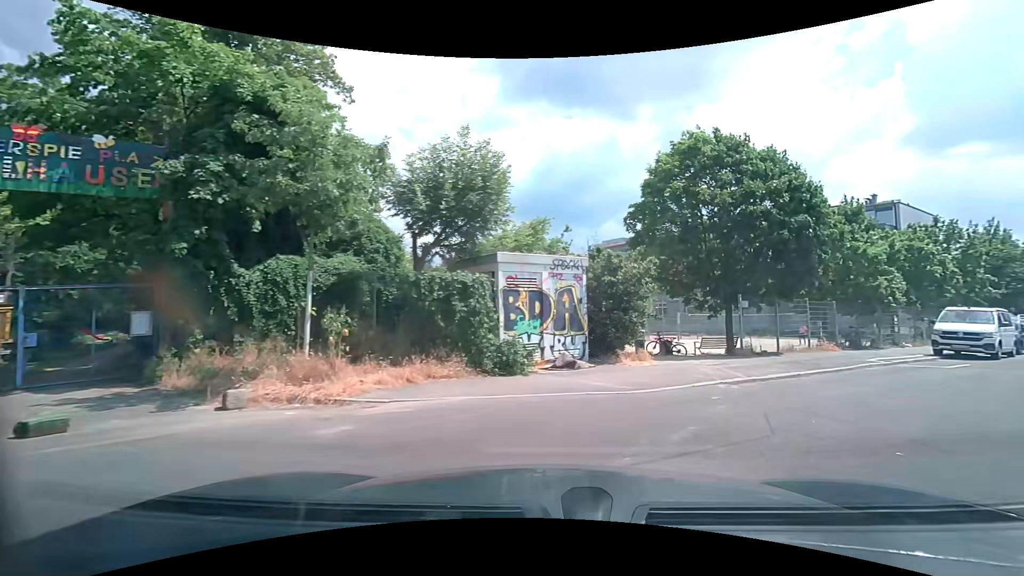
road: residential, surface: asphalt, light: Day
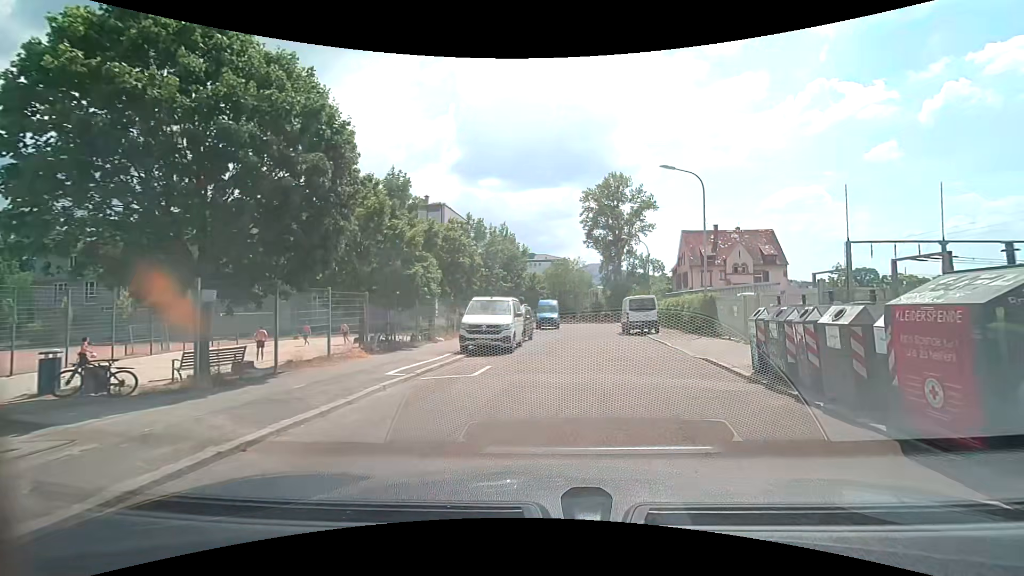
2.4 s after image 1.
(+3.8, +7.6) m; +44°
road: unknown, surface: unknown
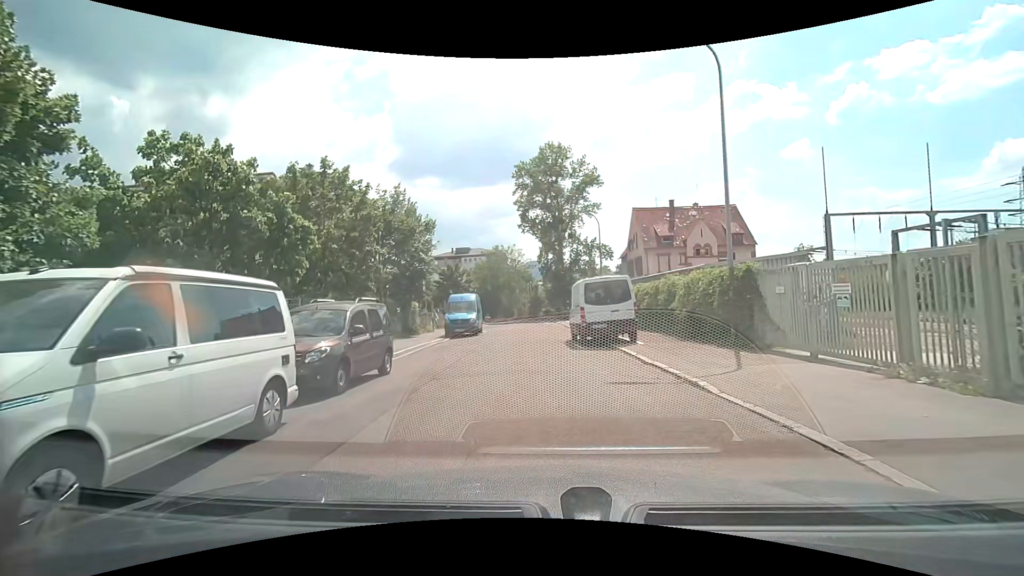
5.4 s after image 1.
(+1.6, +14.0) m; +4°
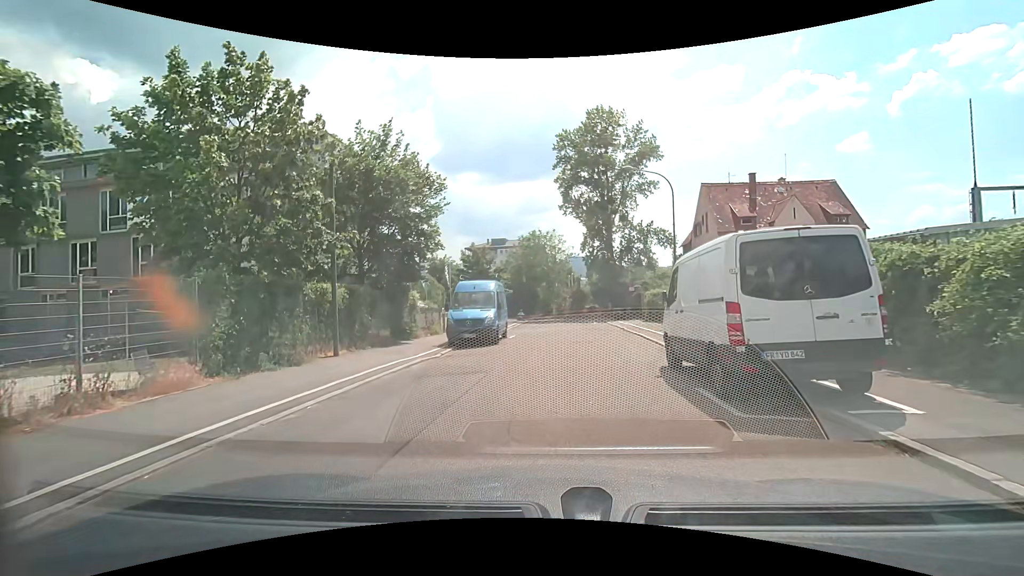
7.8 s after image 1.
(-0.1, +10.2) m; -2°
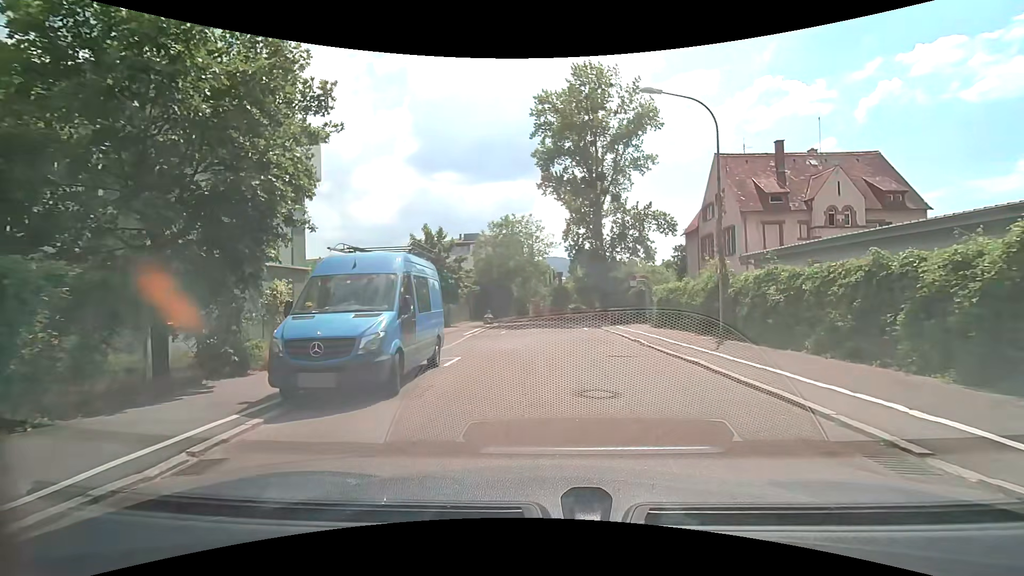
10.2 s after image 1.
(+0.2, +11.0) m; +2°
